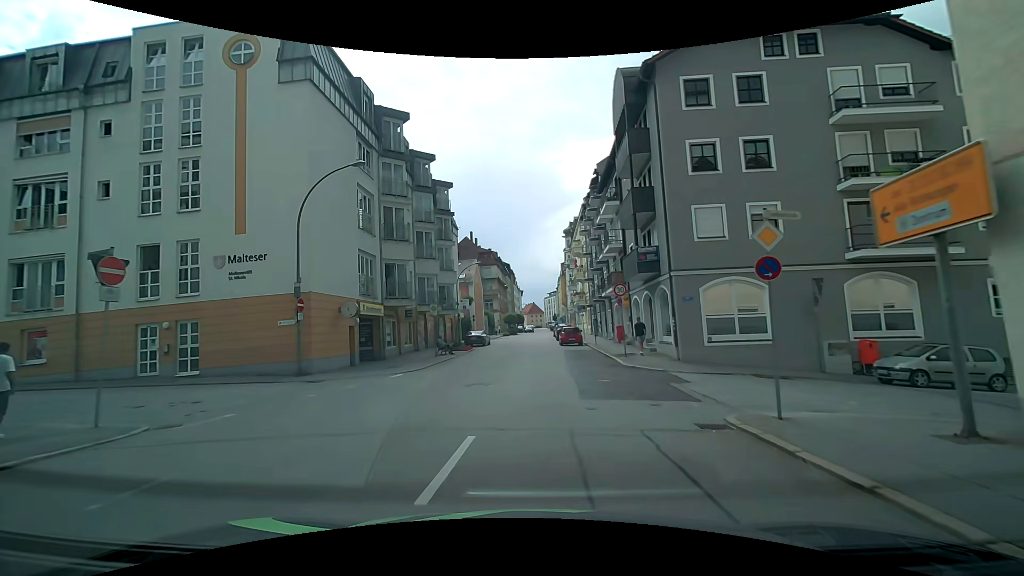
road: tertiary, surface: asphalt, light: Day
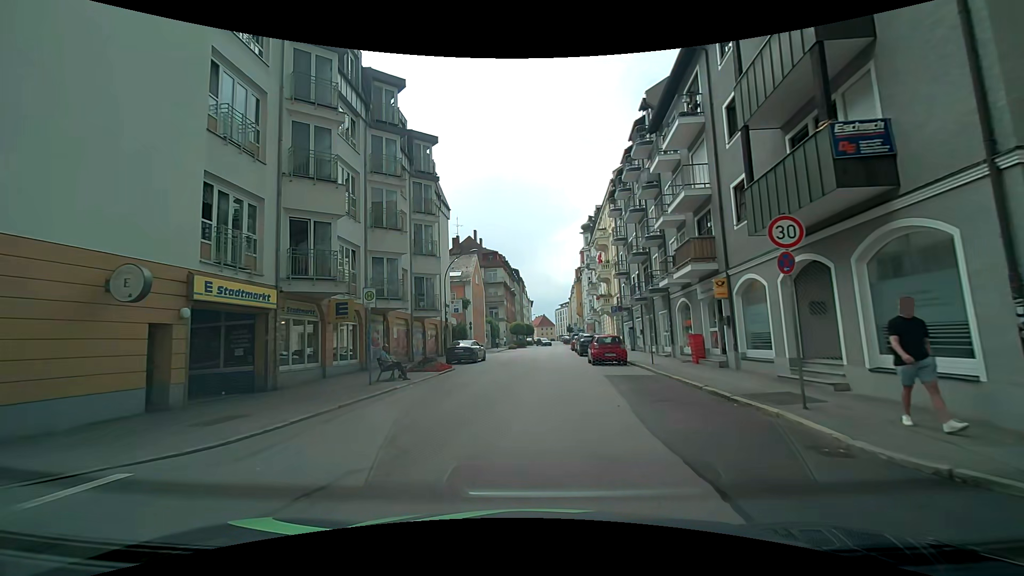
(0.0, +13.8) m; -1°
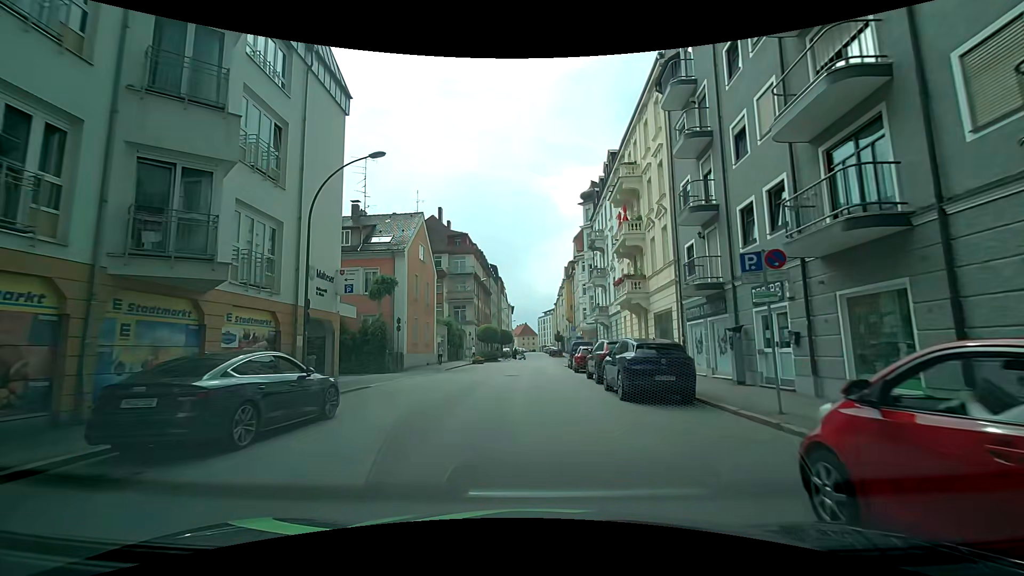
(+0.7, +22.4) m; +3°
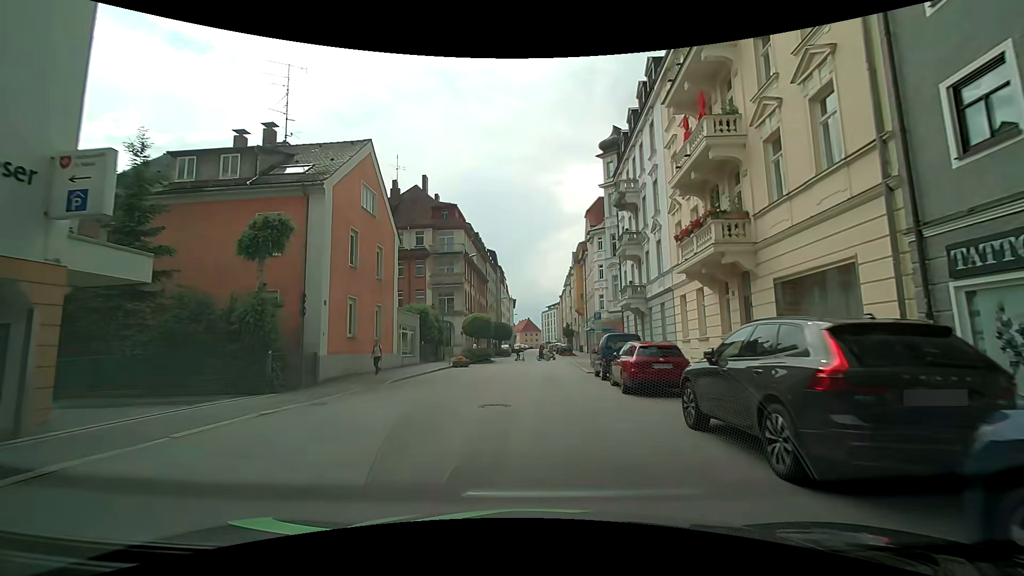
(-0.2, +13.5) m; 0°
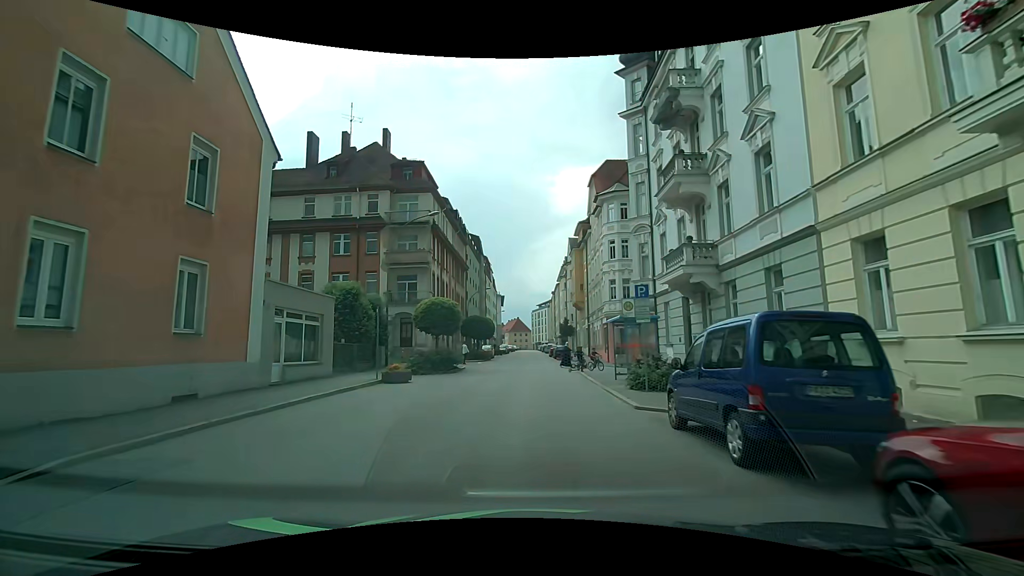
(+0.2, +13.7) m; 0°
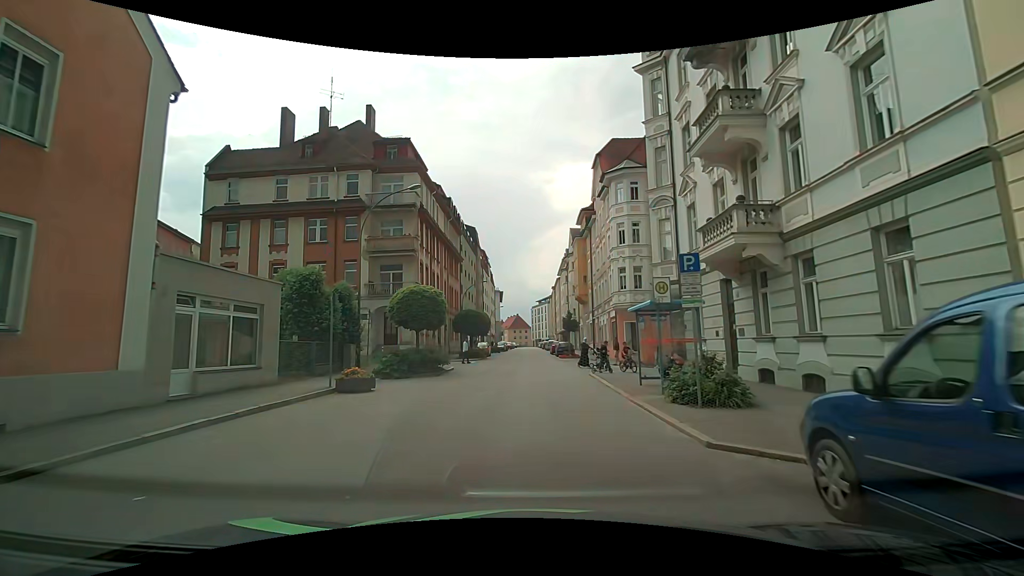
(0.0, +4.6) m; +2°
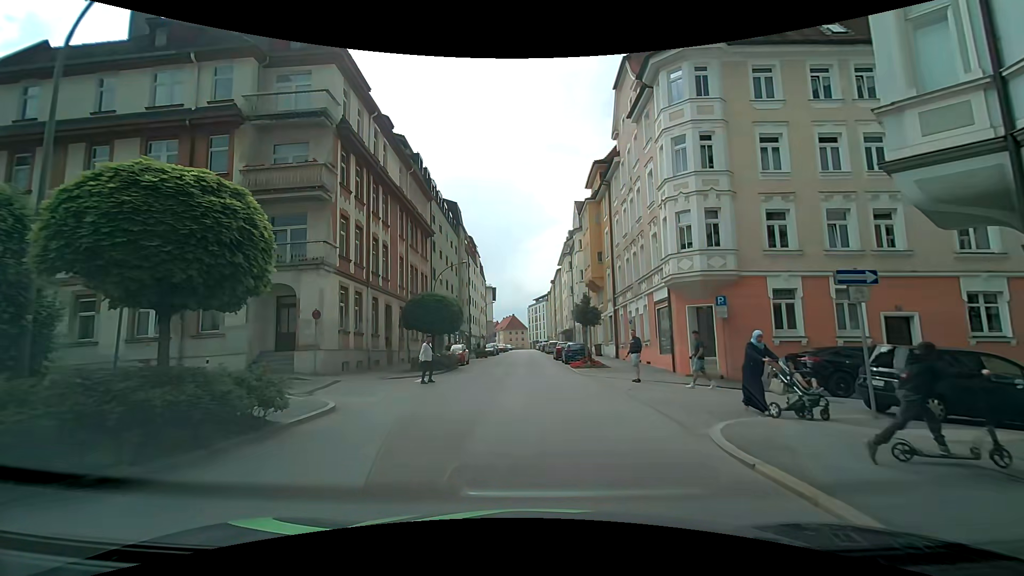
(-0.4, +15.3) m; -2°
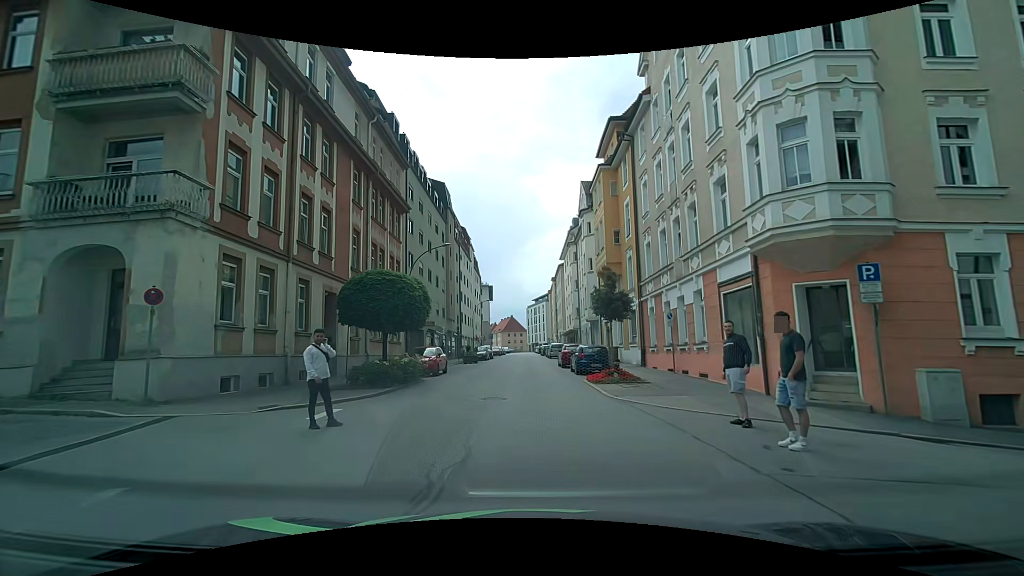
(+0.1, +8.9) m; +1°
(0, +10) (0, +20) (-1, +30) (-1, +40) (-1, +50) (-1, +60) (-1, +70) (-1, +80) (-1, +90) (-2, +100) m
